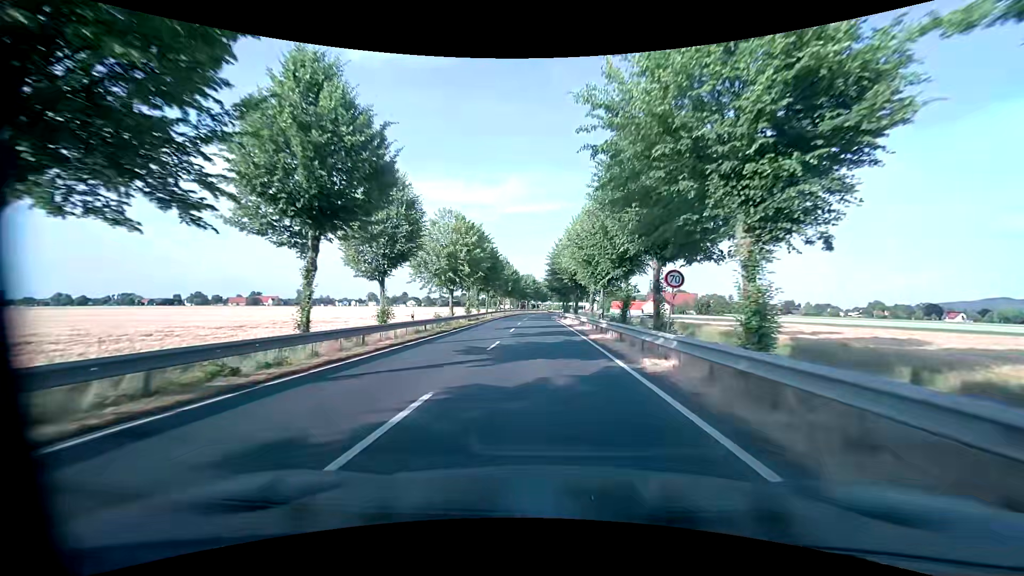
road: primary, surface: asphalt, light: Day
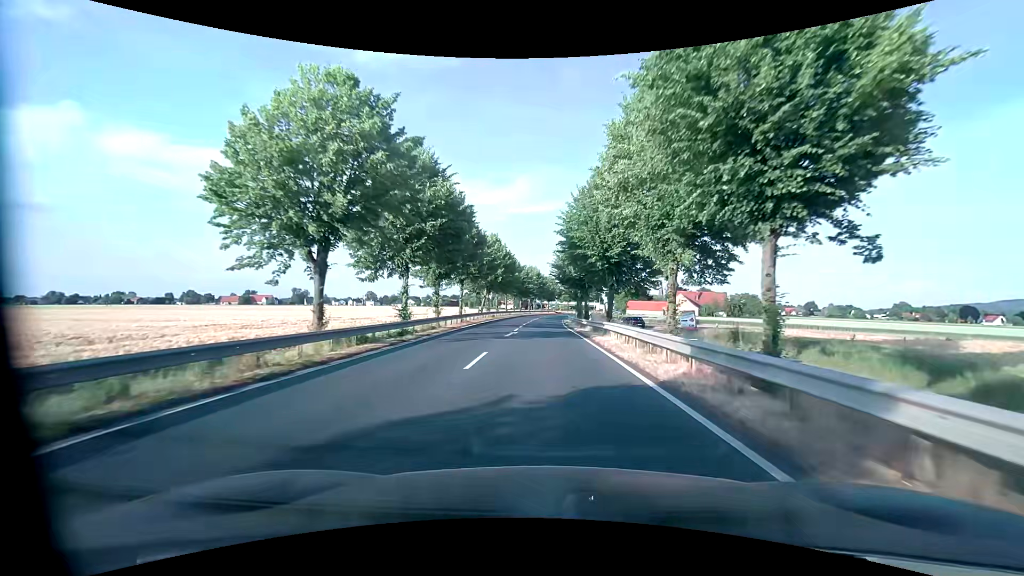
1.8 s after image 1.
(-0.3, +28.8) m; -1°
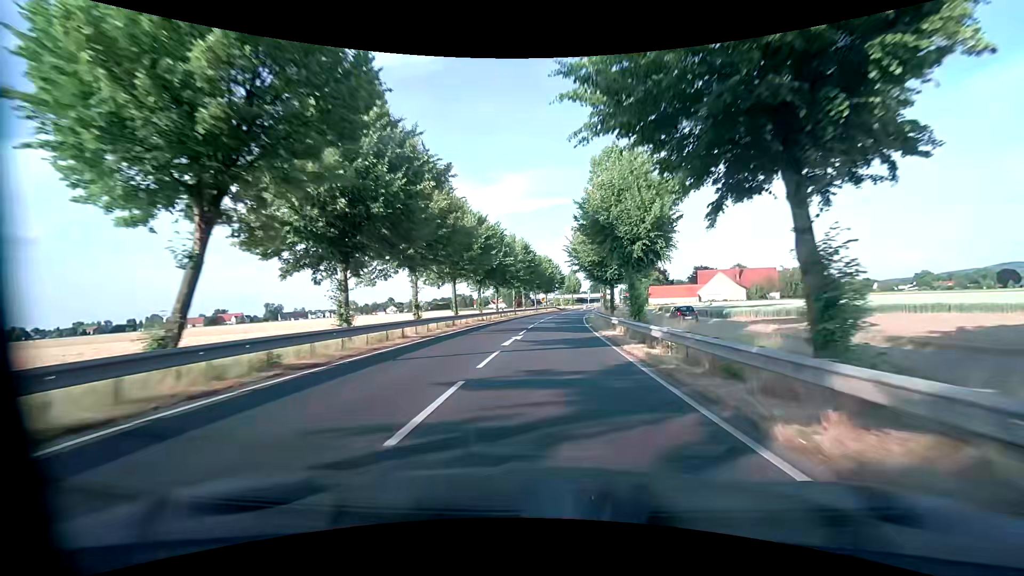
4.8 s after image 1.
(-0.1, +48.6) m; +1°
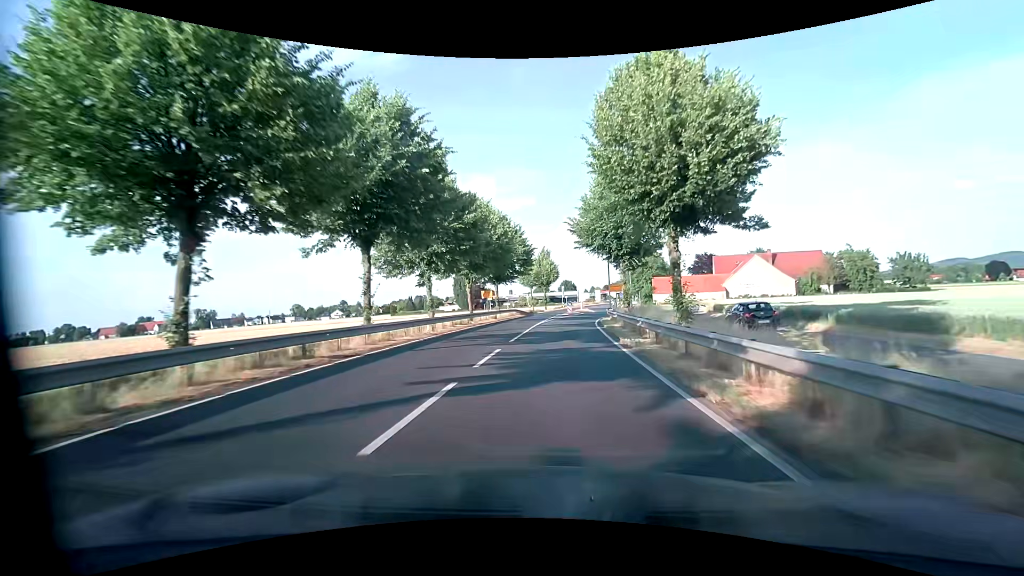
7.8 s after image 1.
(+1.4, +47.9) m; +3°
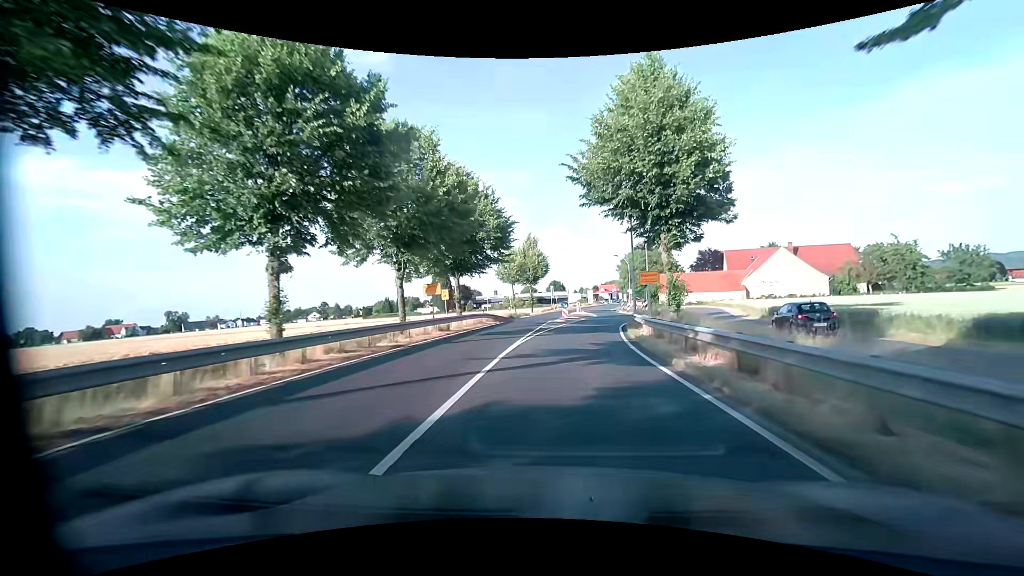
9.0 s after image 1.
(+0.2, +16.5) m; +2°
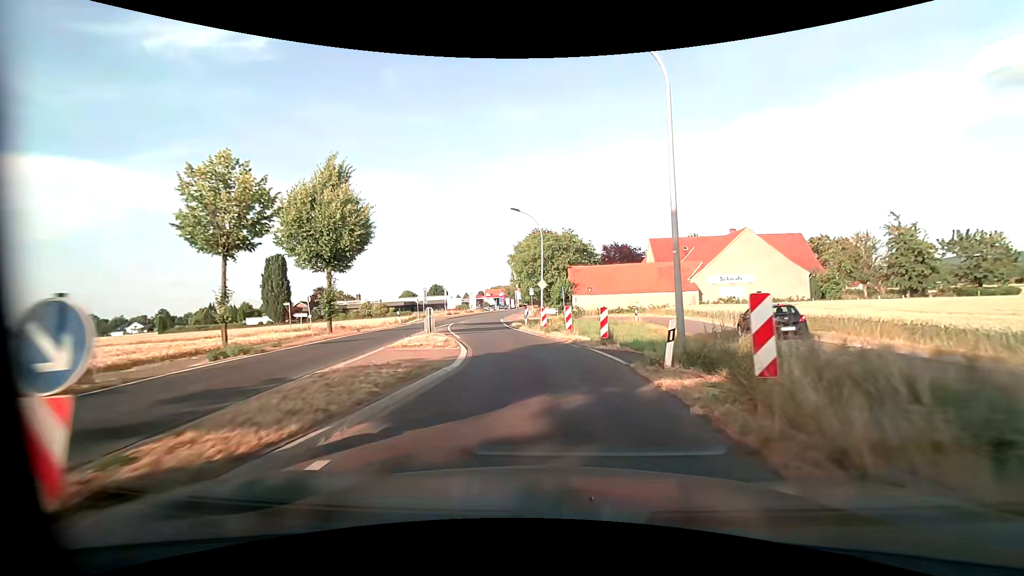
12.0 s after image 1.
(+3.3, +34.4) m; +13°
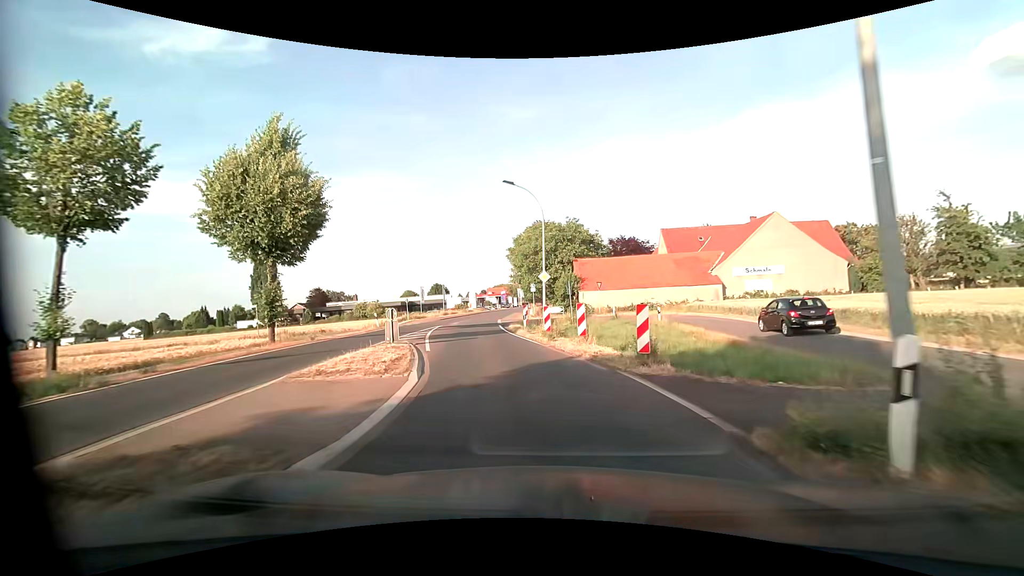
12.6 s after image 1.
(0.0, +6.3) m; -1°
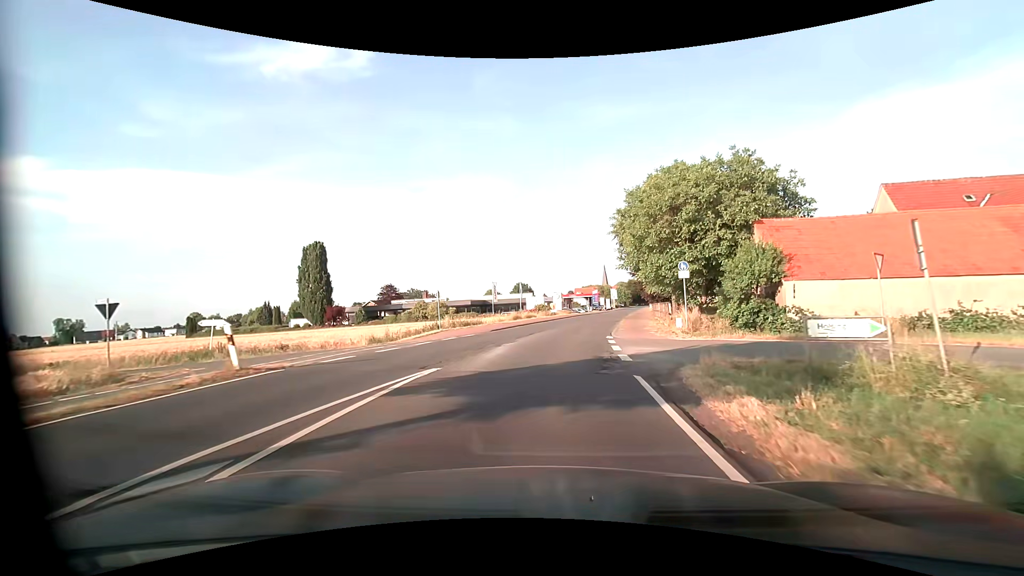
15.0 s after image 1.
(-3.1, +25.4) m; -10°
(0, +10) (+1, +20) (+2, +30) (+4, +40) (+5, +50) (+7, +59) (+9, +69) (+11, +79) (+13, +89) (+15, +99) m
